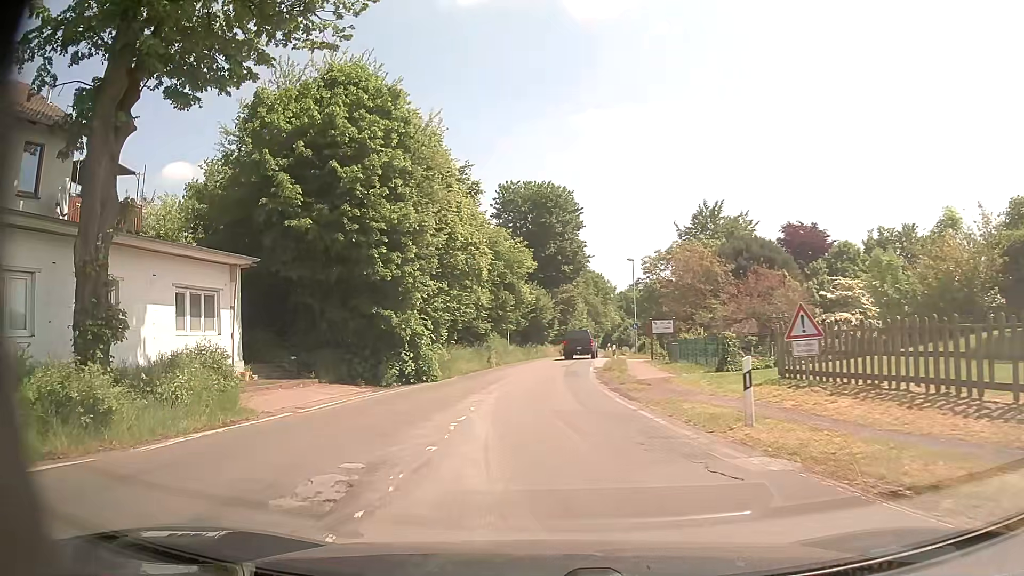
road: secondary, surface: asphalt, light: Day
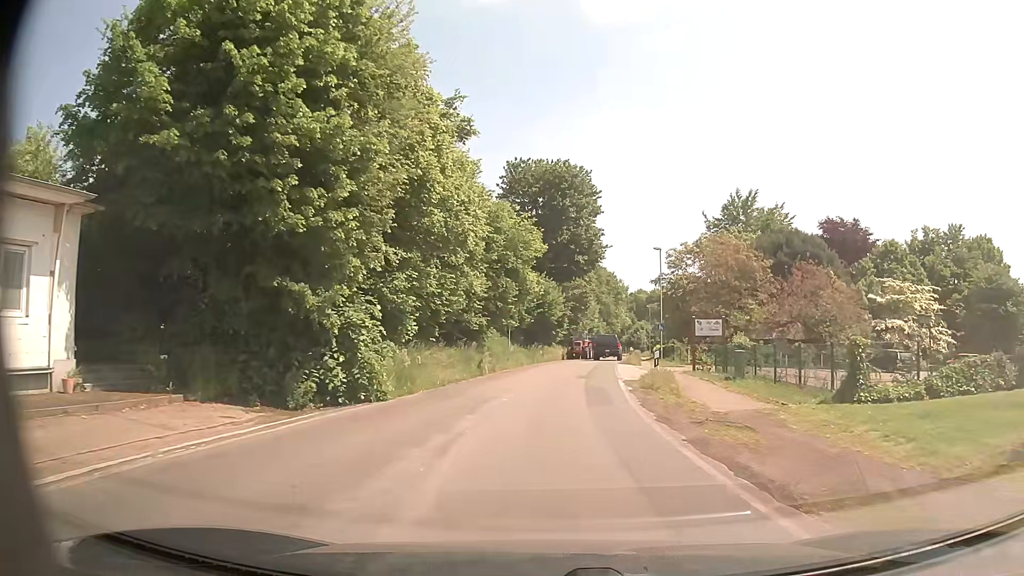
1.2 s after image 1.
(-0.2, +9.7) m; -1°
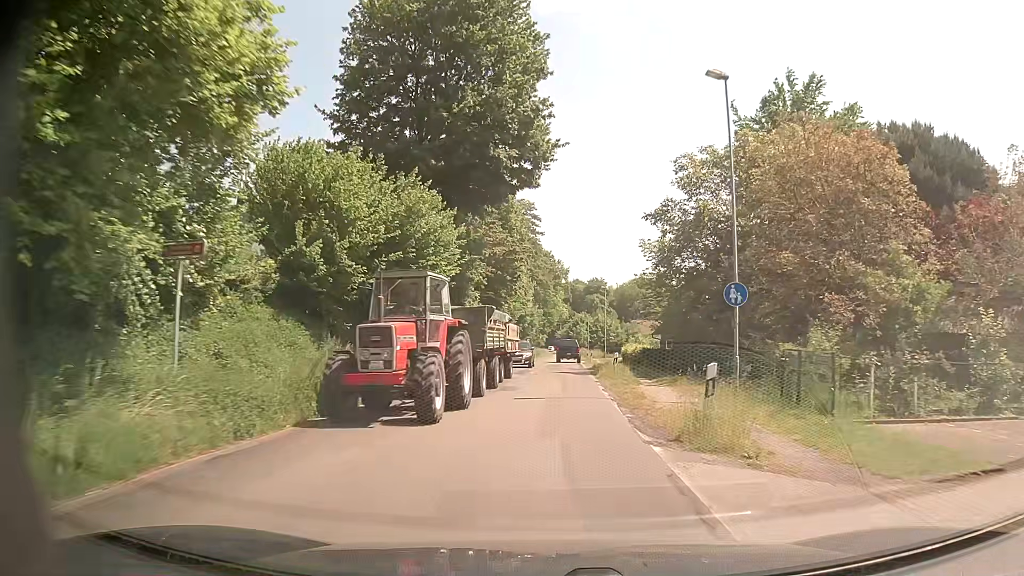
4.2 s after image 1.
(+2.3, +34.5) m; +6°
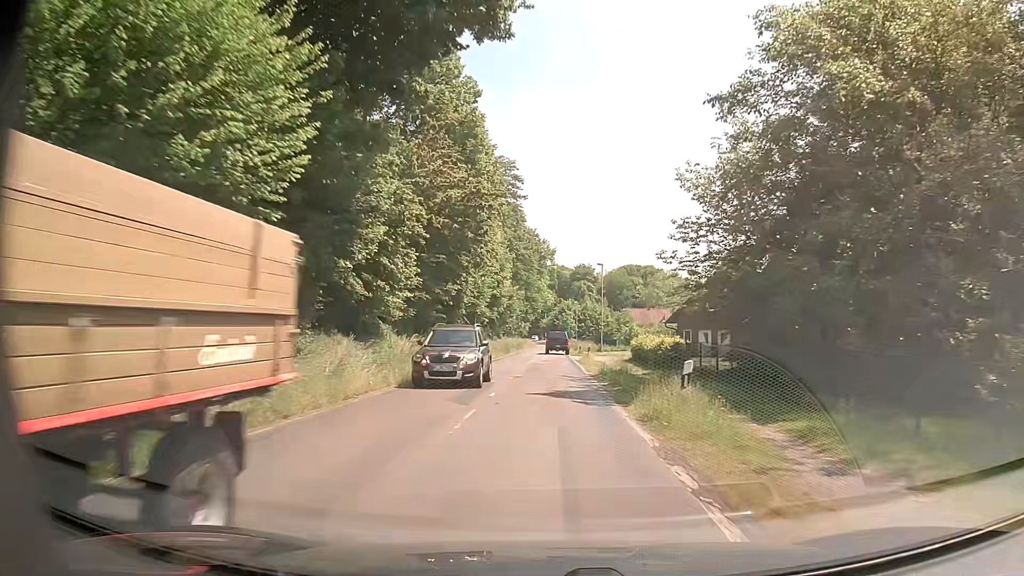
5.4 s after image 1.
(+0.2, +16.1) m; +1°
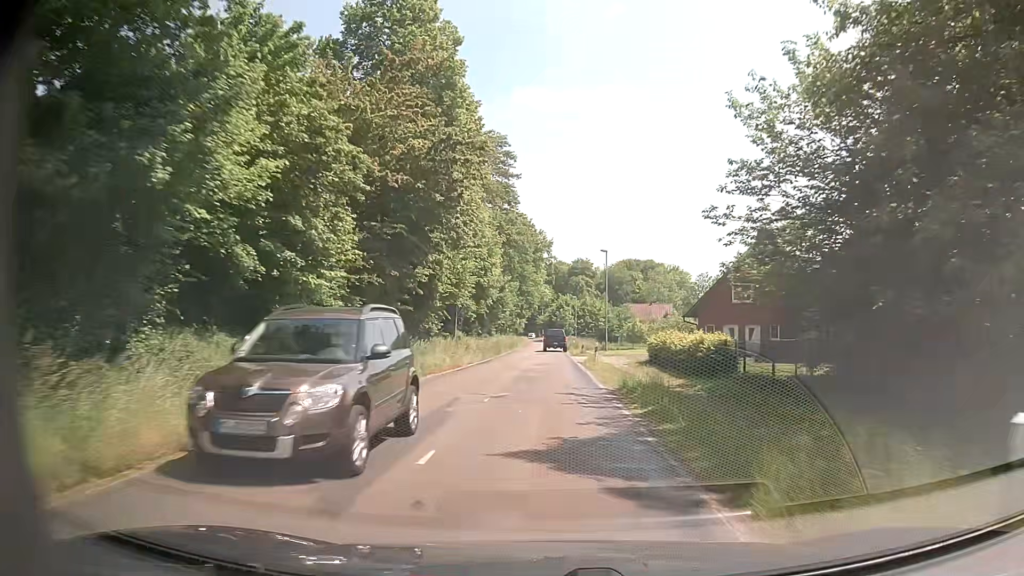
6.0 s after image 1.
(0.0, +8.3) m; +1°
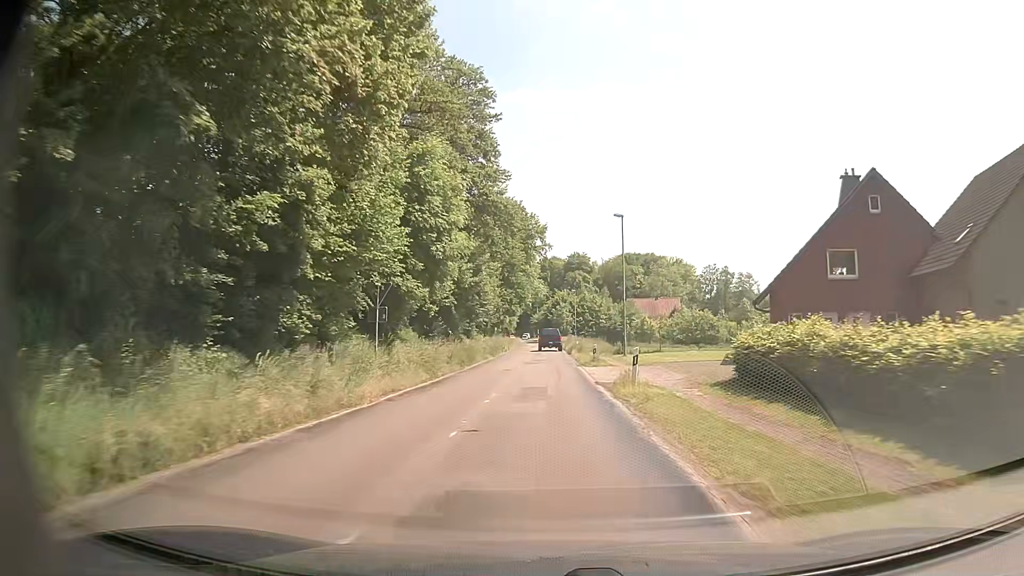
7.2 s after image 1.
(0.0, +16.7) m; +1°
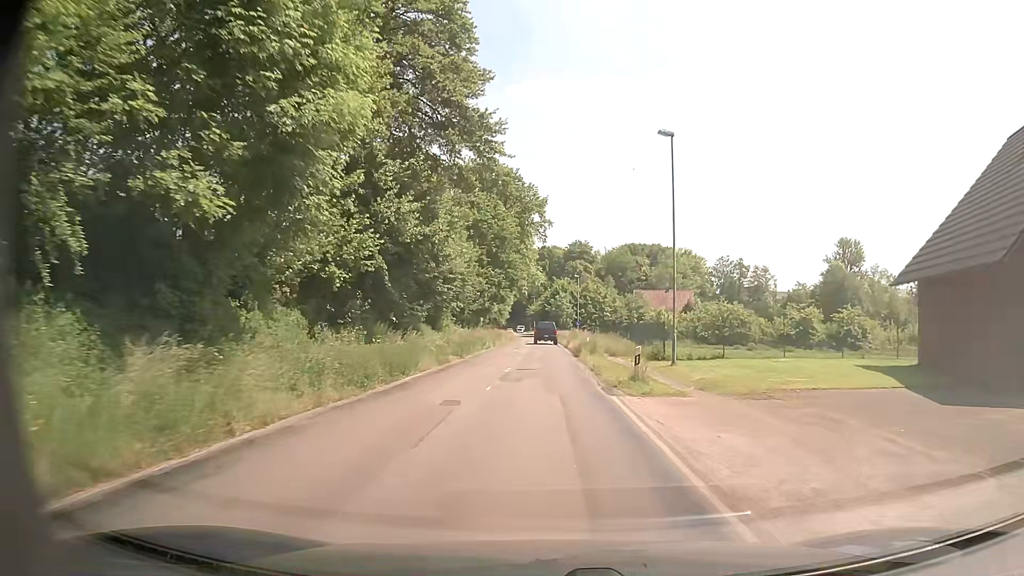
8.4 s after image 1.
(-0.1, +16.6) m; -1°
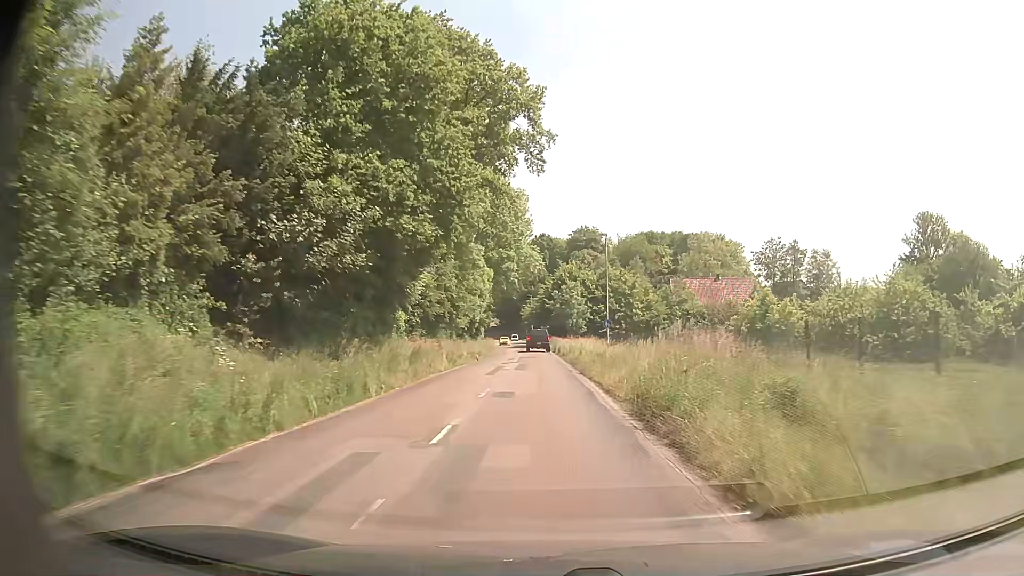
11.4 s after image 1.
(+0.3, +42.5) m; 0°
(0, +10) (0, +20) (0, +30) (0, +40) (0, +50) (0, +60) (-1, +70) (-1, +80) (-1, +90) (-2, +100) m
